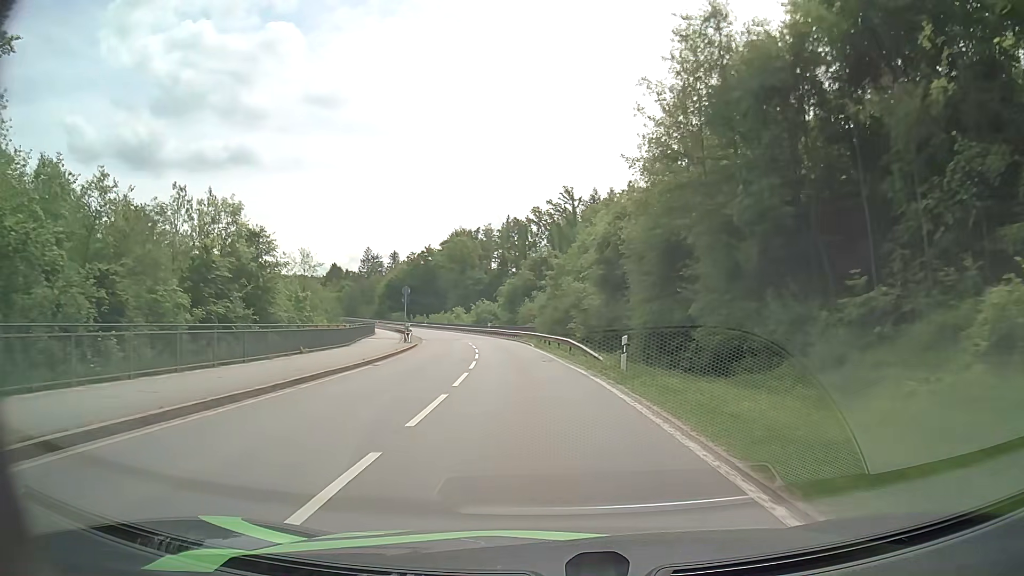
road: secondary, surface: asphalt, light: Day
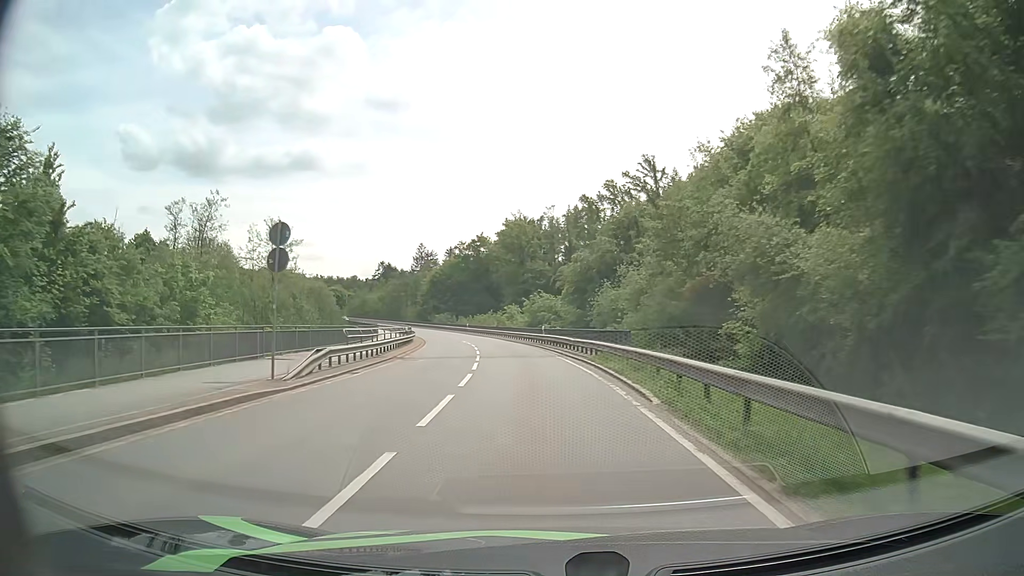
(-1.5, +30.0) m; -6°
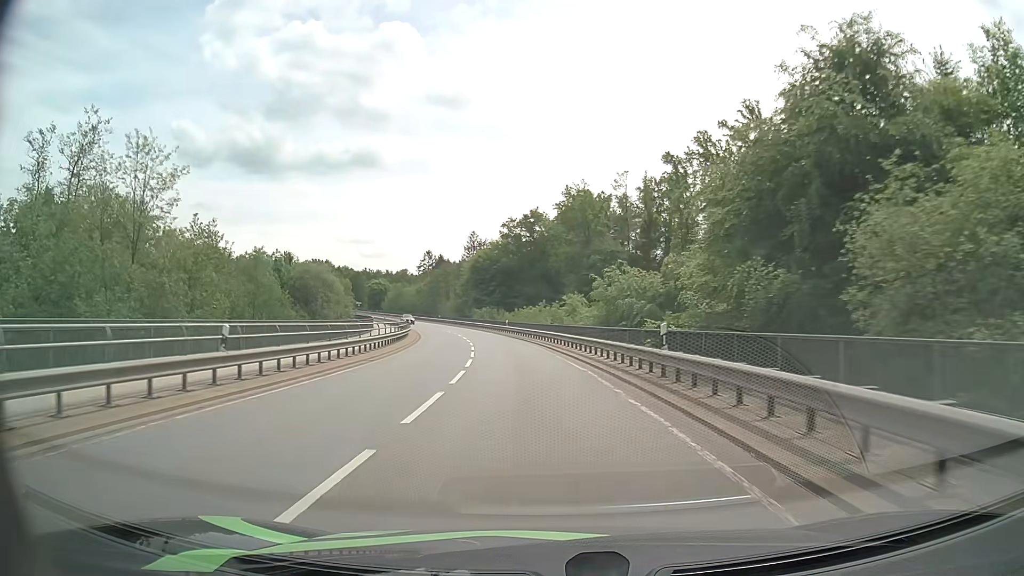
(-1.3, +30.4) m; -6°
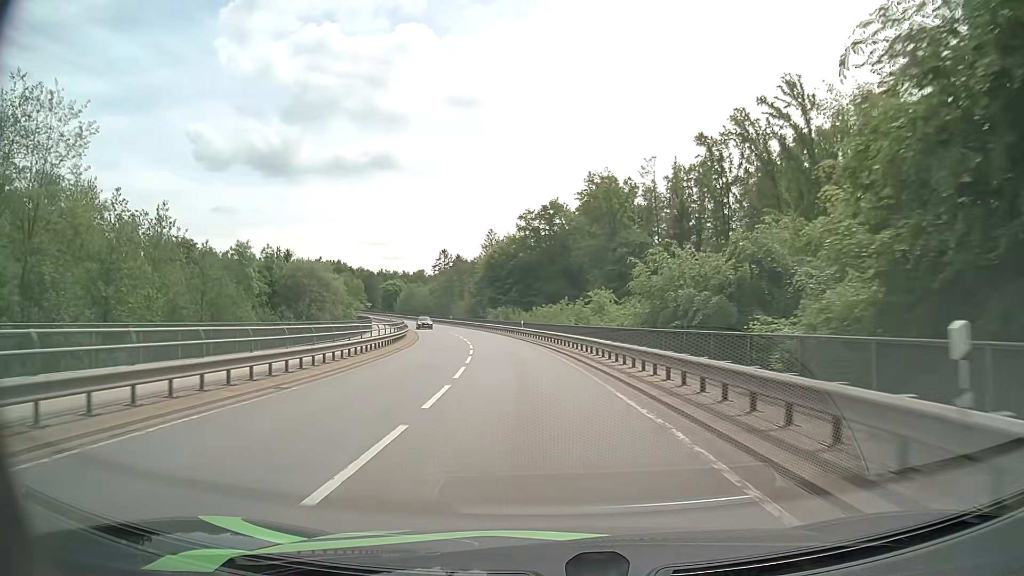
(-0.1, +10.1) m; -2°
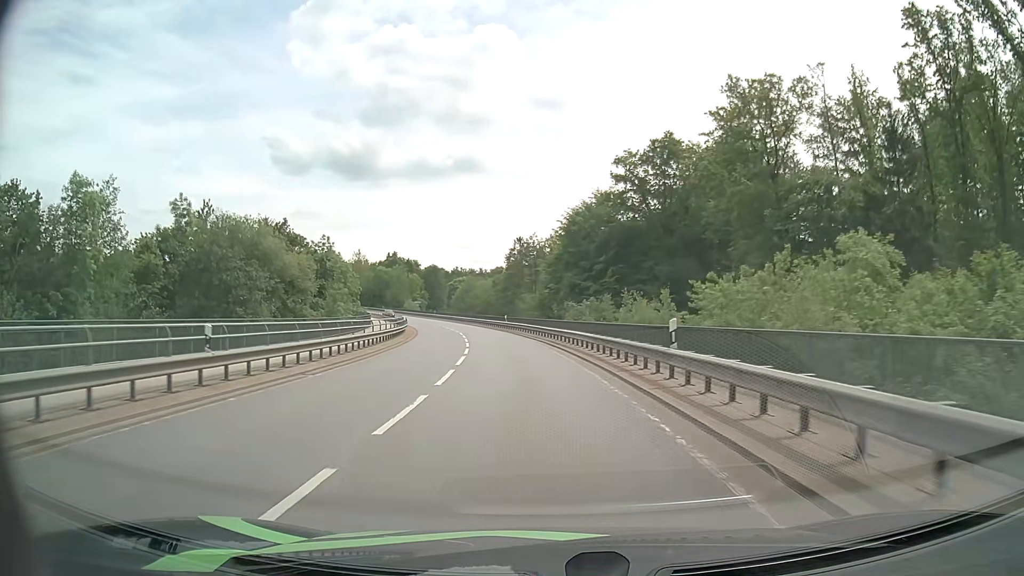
(-2.5, +39.3) m; -7°
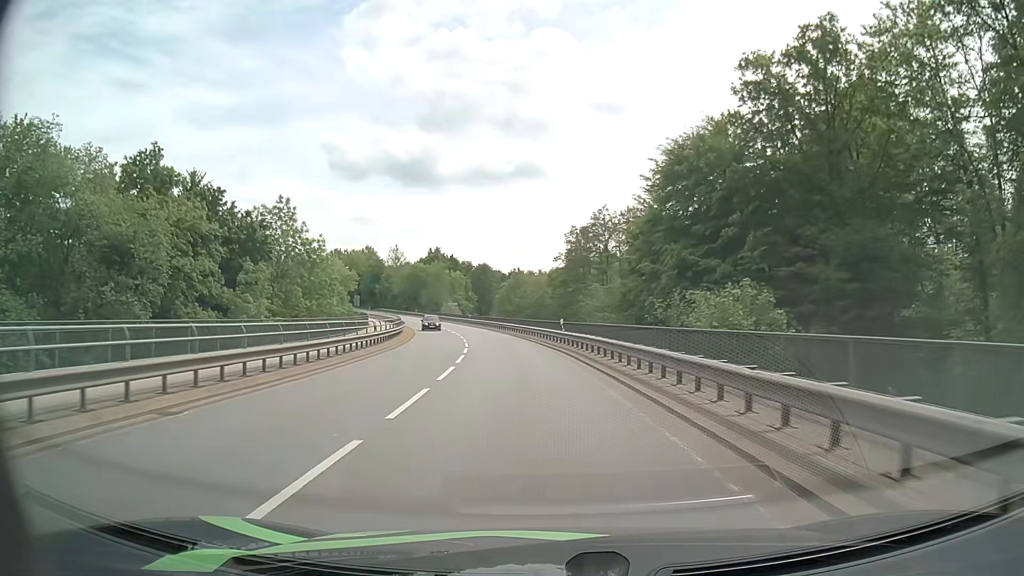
(-1.4, +28.7) m; -5°
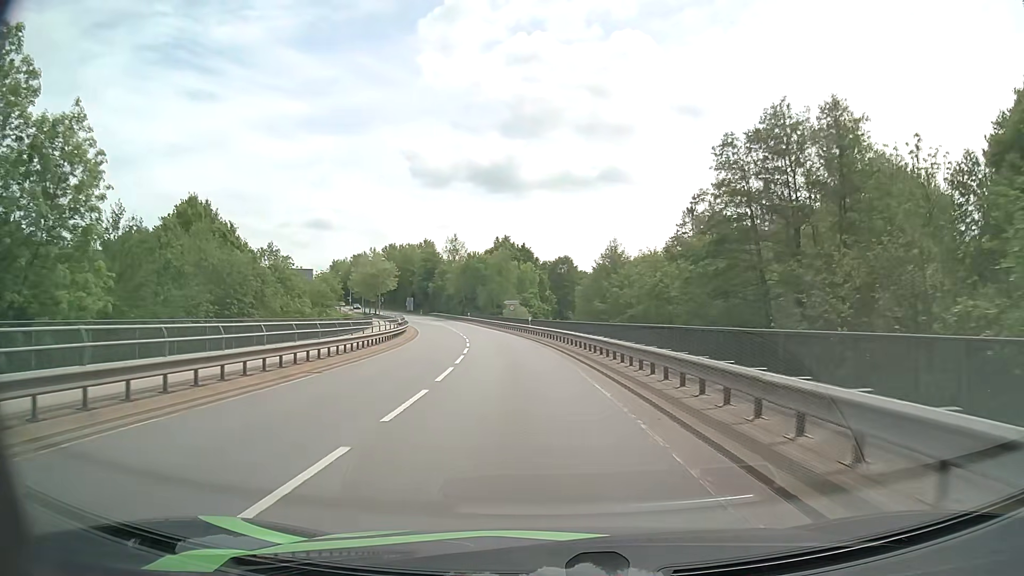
(-2.3, +36.5) m; -7°
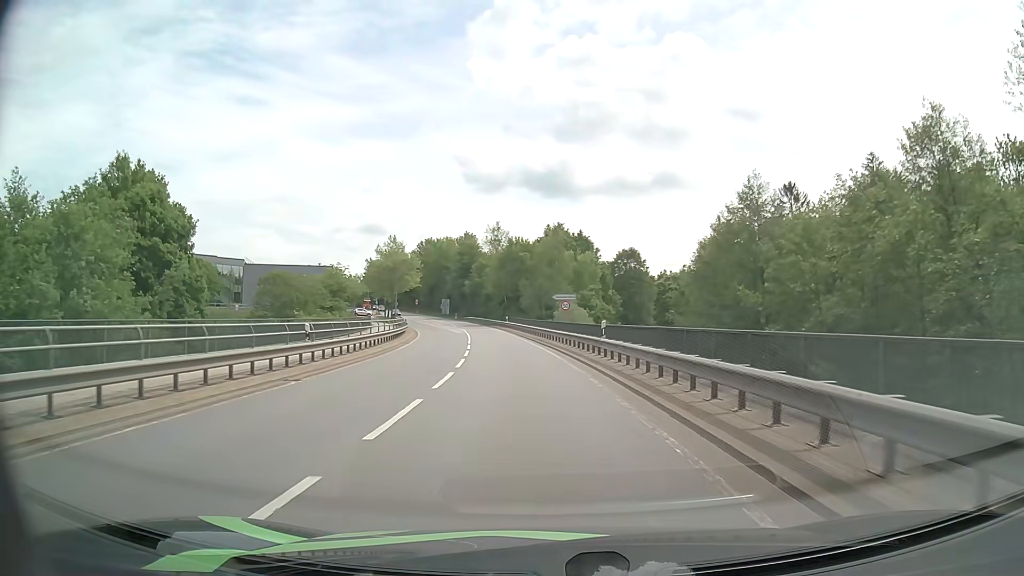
(-1.2, +25.5) m; -5°
